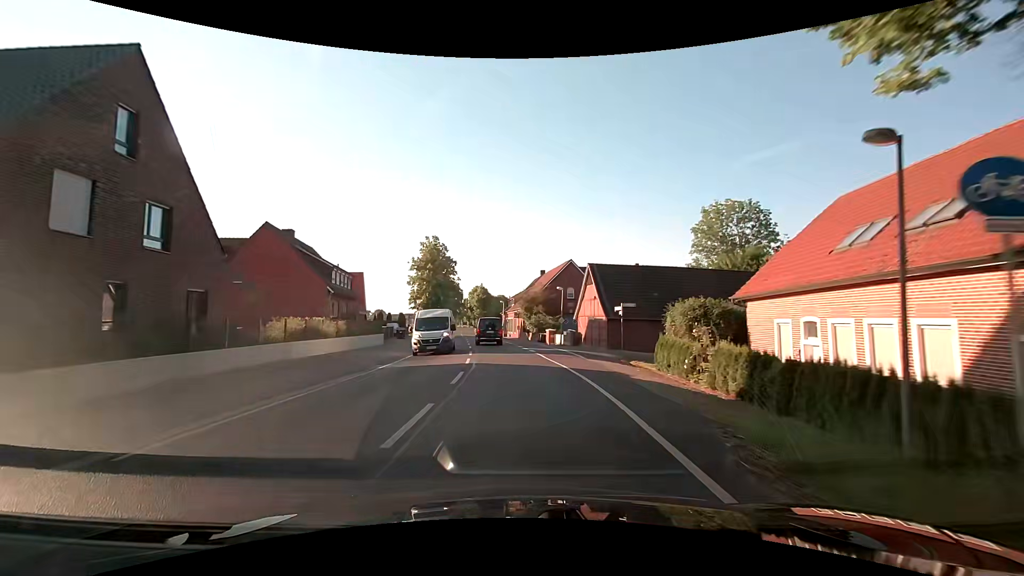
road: secondary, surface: asphalt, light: Day
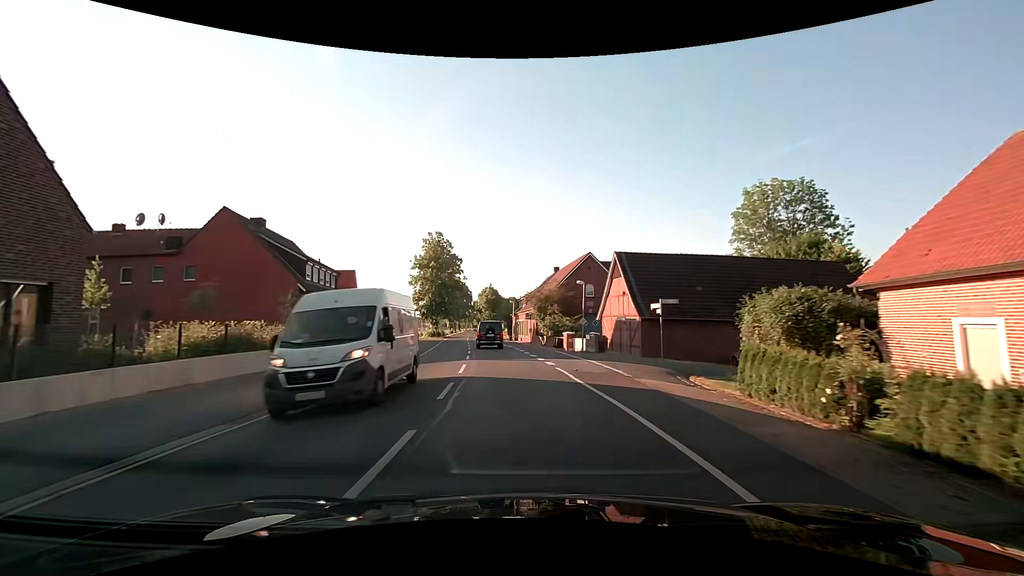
(+0.1, +7.8) m; 0°
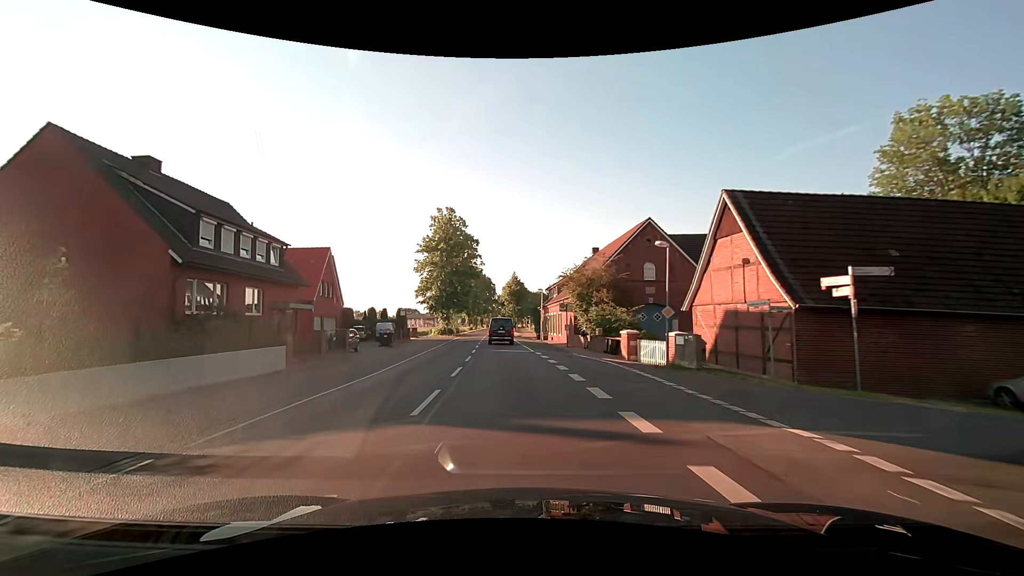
(-0.4, +15.5) m; -4°
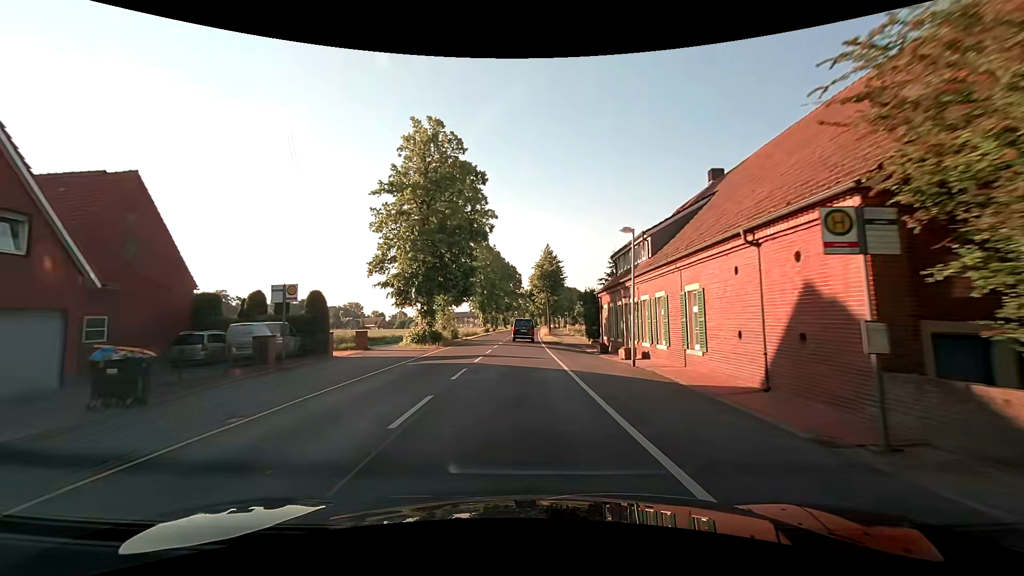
(-1.0, +31.1) m; -3°
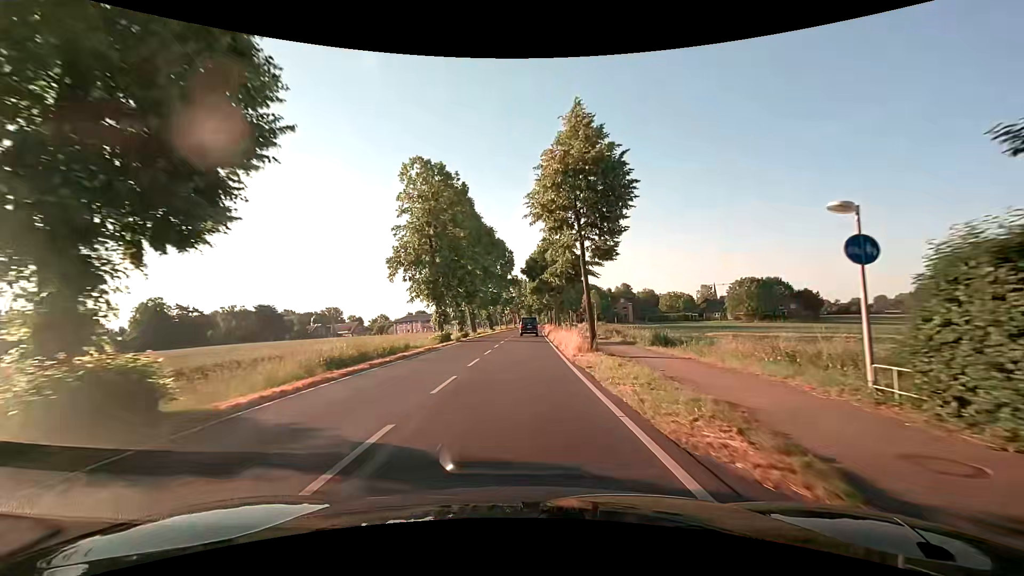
(+0.1, +38.9) m; +1°
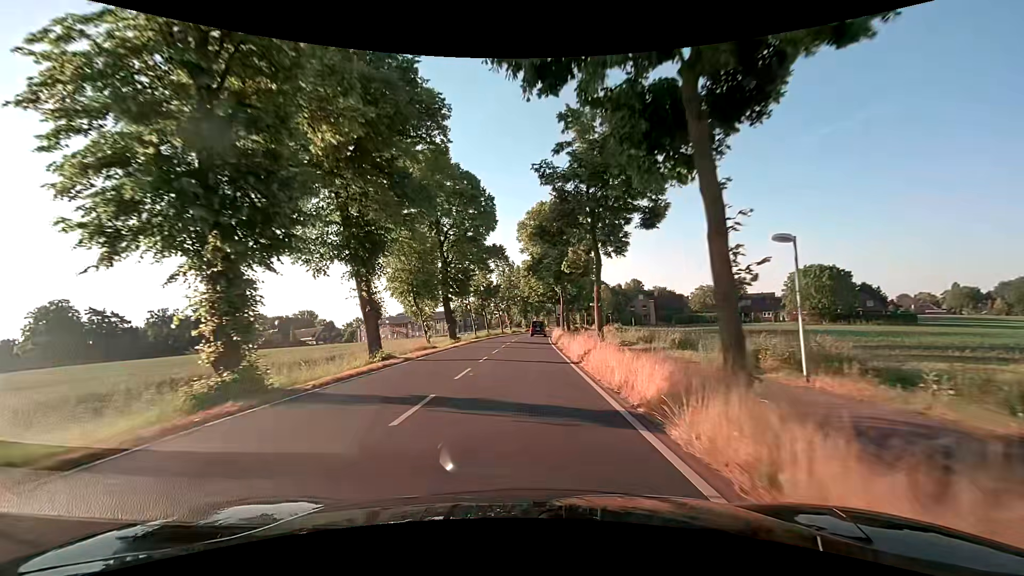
(+0.4, +38.7) m; +1°
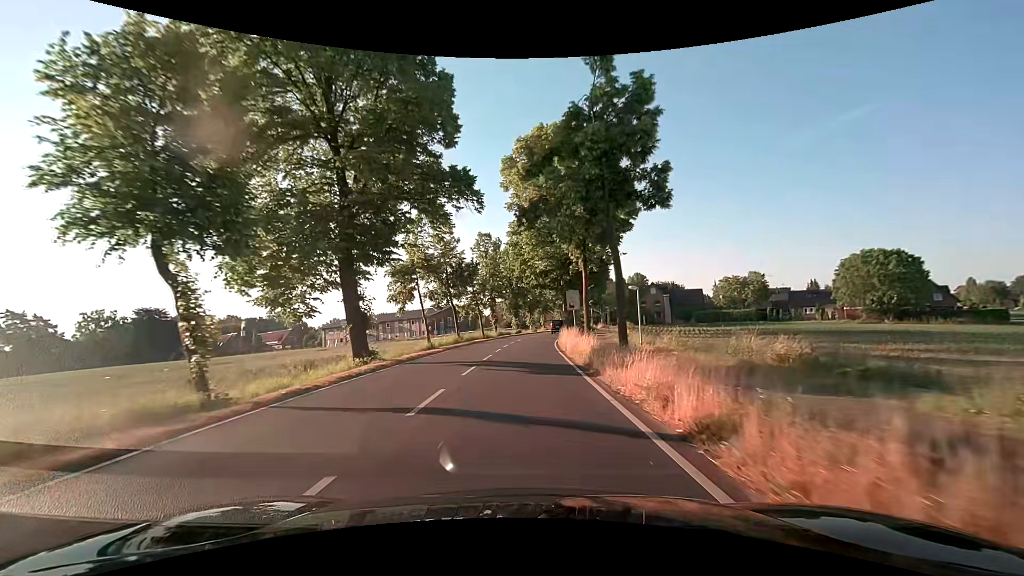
(+0.2, +23.3) m; 0°
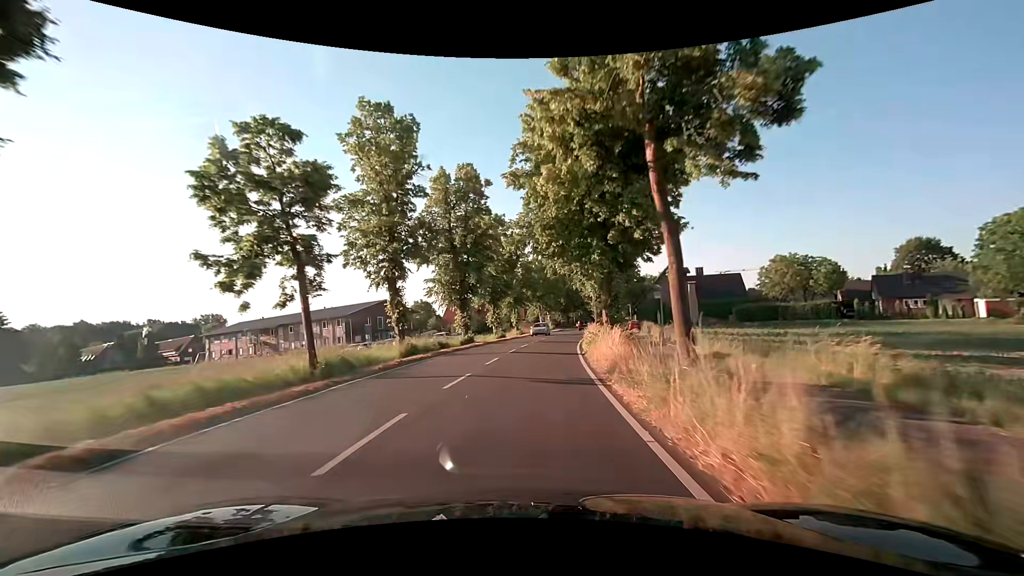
(+1.2, +38.8) m; +3°
(0, +10) (+1, +20) (+2, +30) (+3, +40) (+5, +50) (+6, +60) (+8, +69) (+10, +79) (+12, +89) (+14, +99) m
